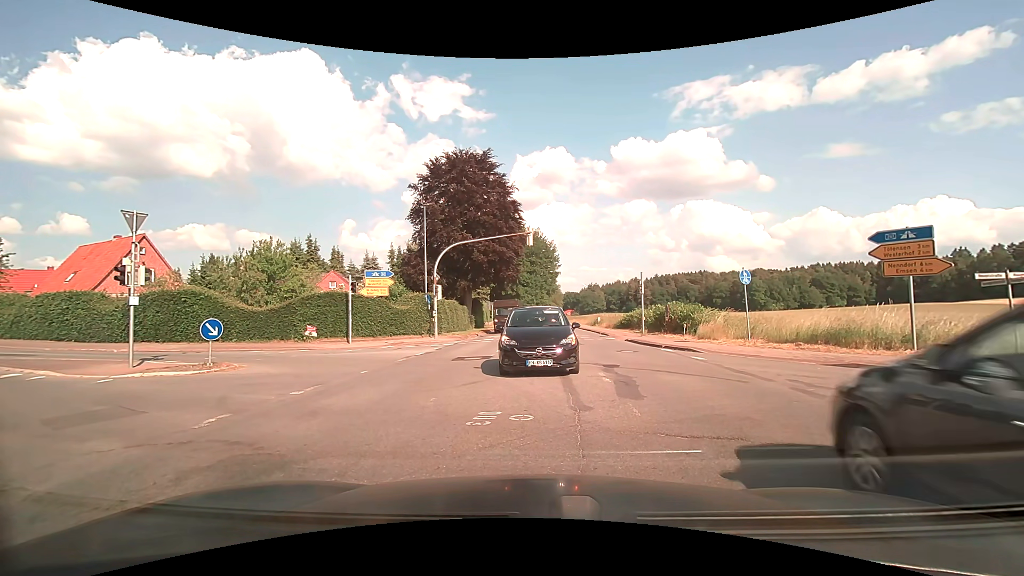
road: secondary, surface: asphalt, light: Day
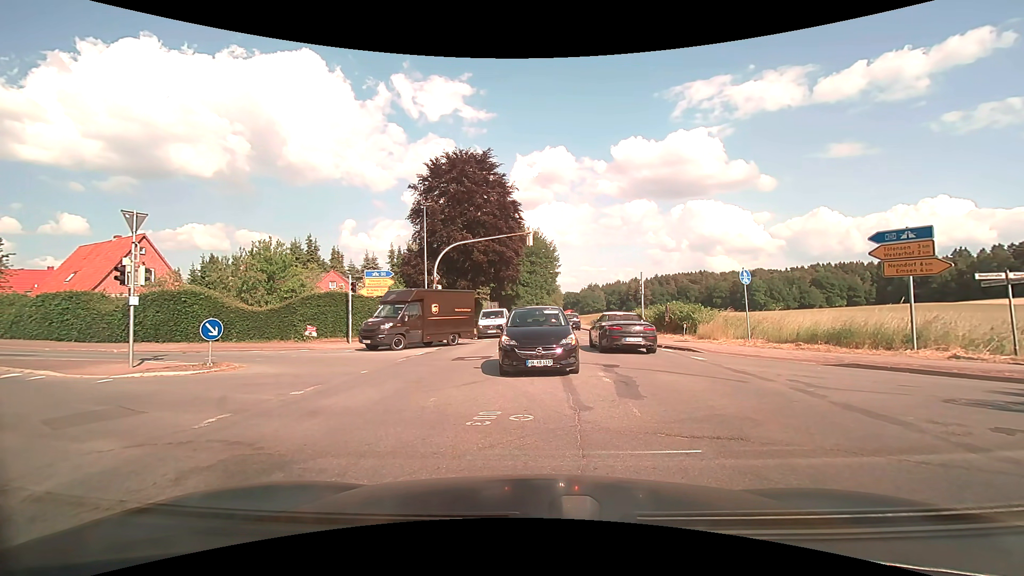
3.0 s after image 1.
(0.0, 0.0) m; 0°
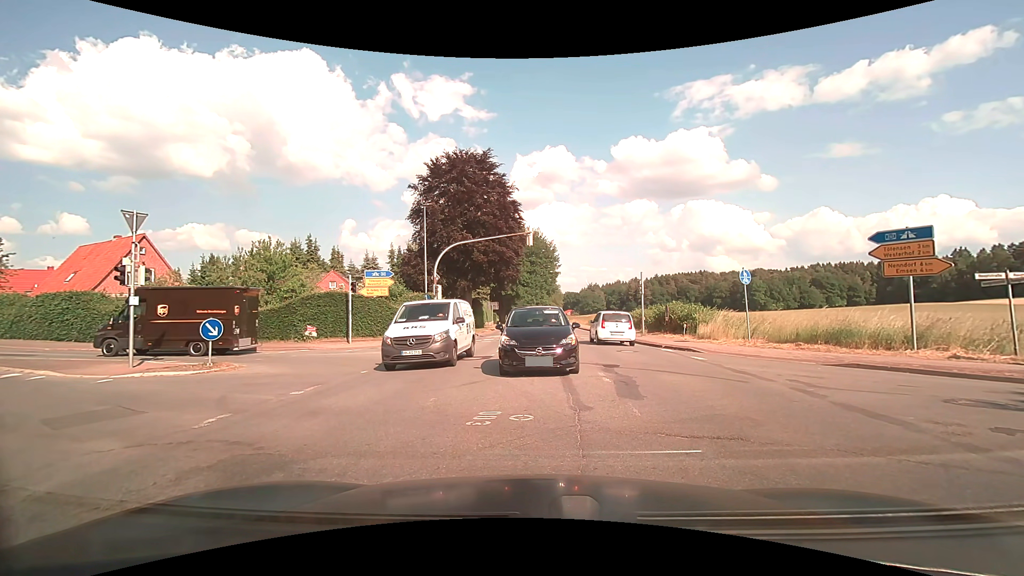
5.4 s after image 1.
(0.0, 0.0) m; 0°
(-3, +10) (-8, +18) (-17, +21) (-27, +23) (-36, +26) (-46, +30) (-55, +34) (-64, +38) (-73, +42) (-82, +46) m
